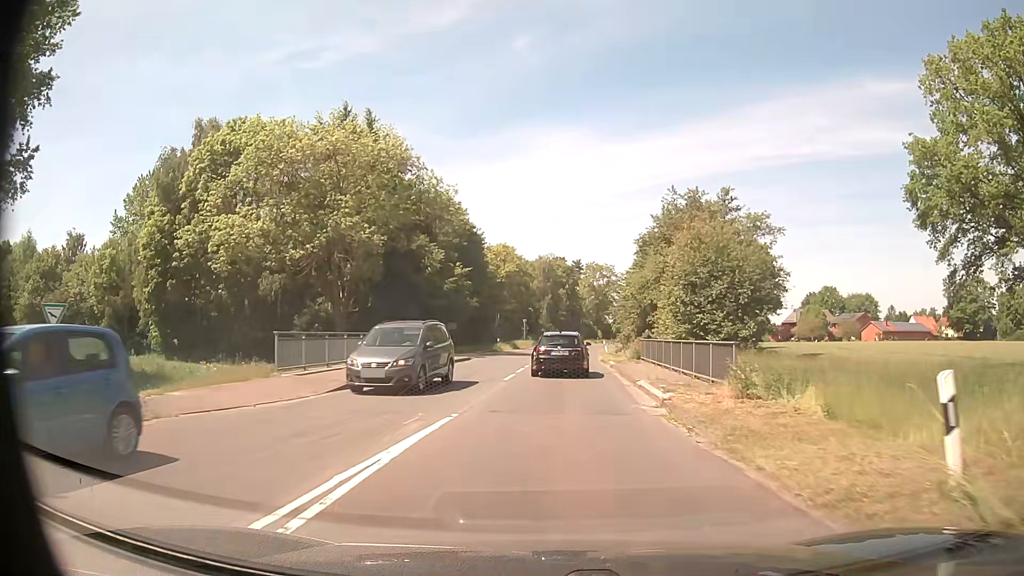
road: secondary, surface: asphalt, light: Day
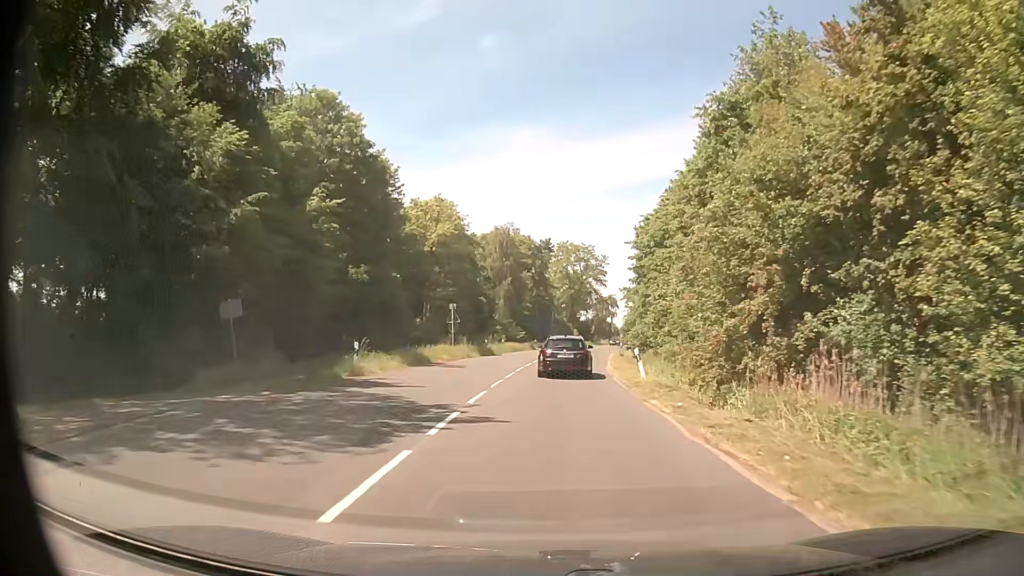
(+0.9, +38.4) m; +3°
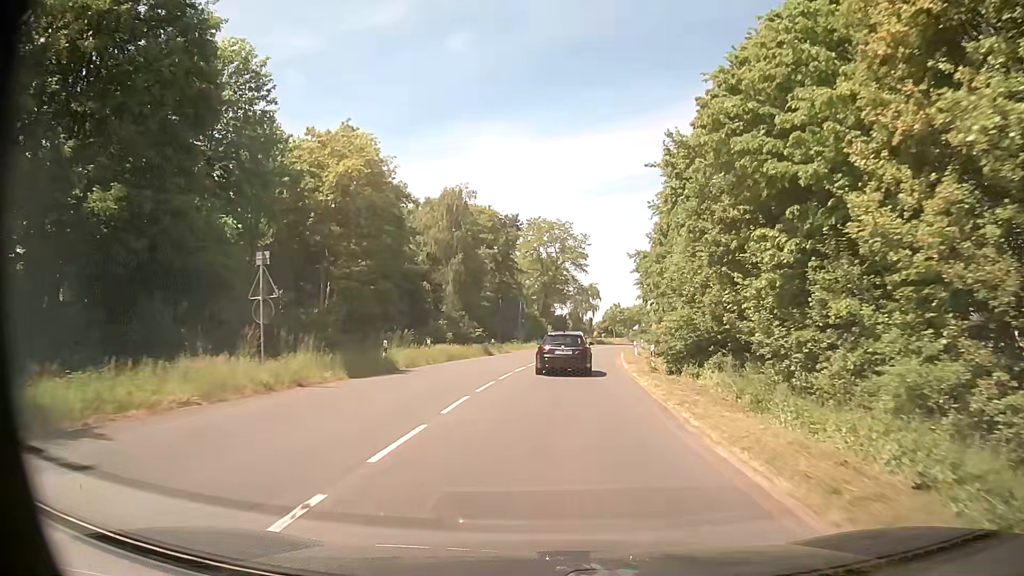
(+0.5, +25.0) m; +3°
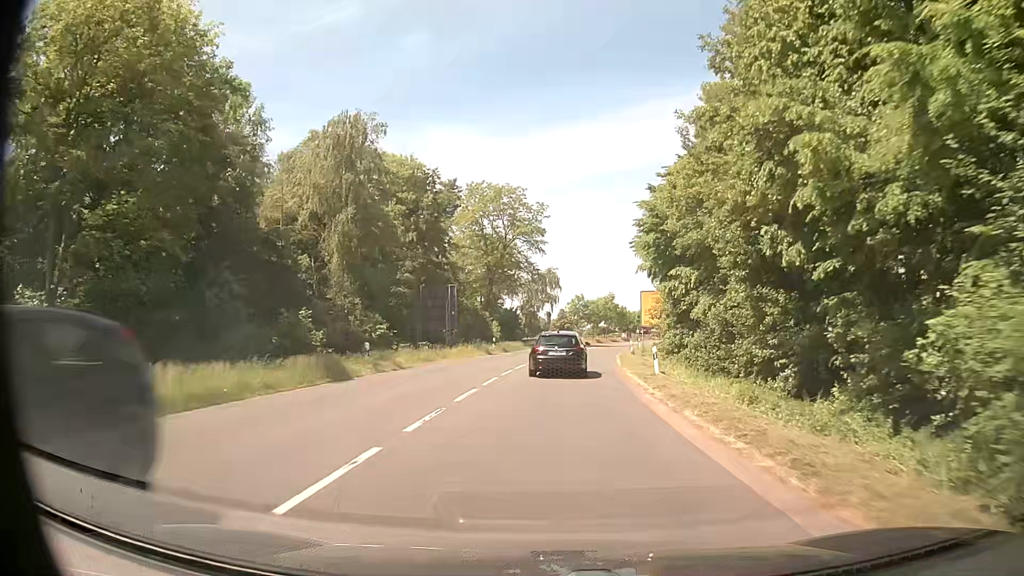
(+0.8, +24.4) m; +4°
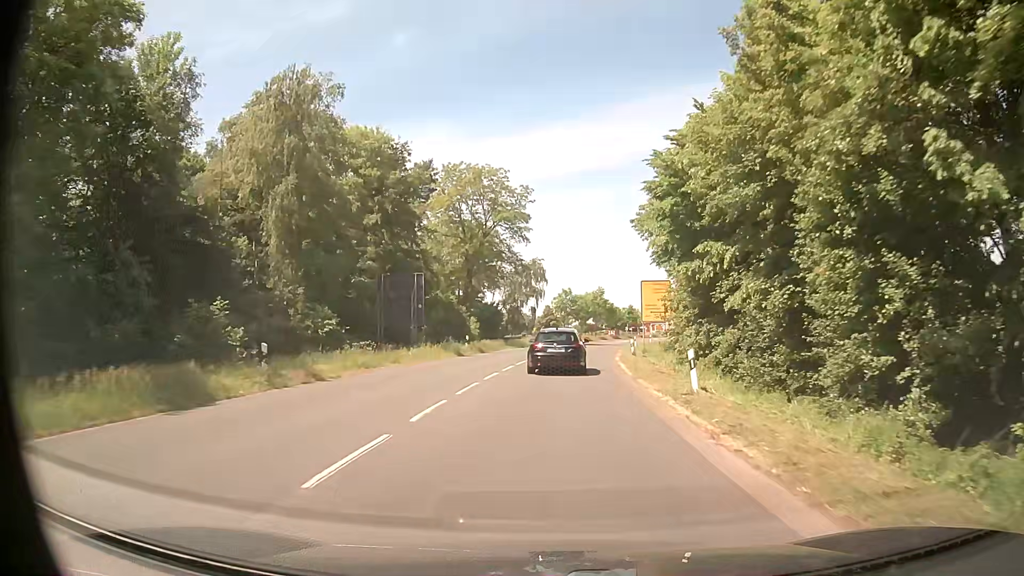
(+0.1, +8.0) m; +1°
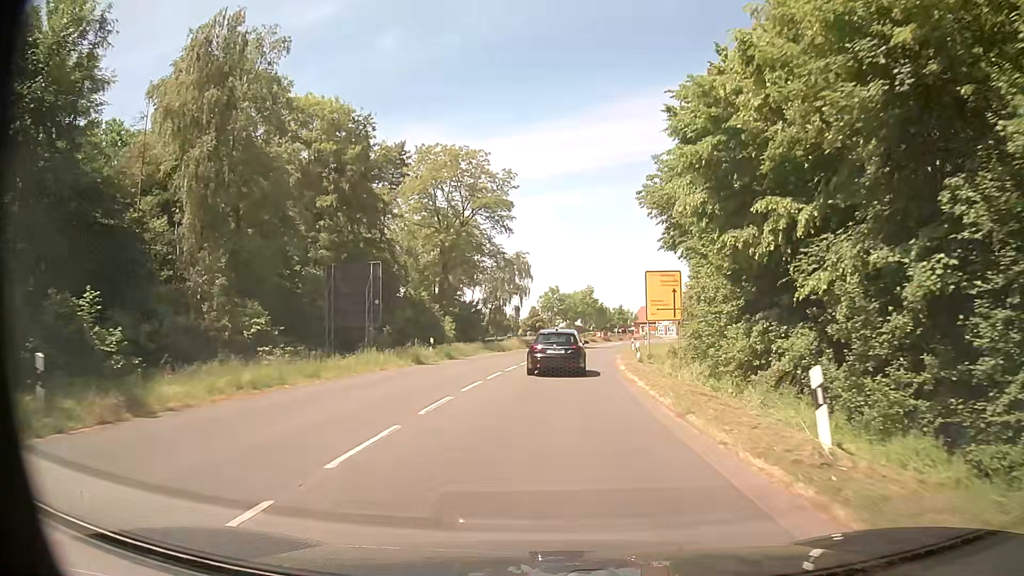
(+0.1, +8.0) m; +1°
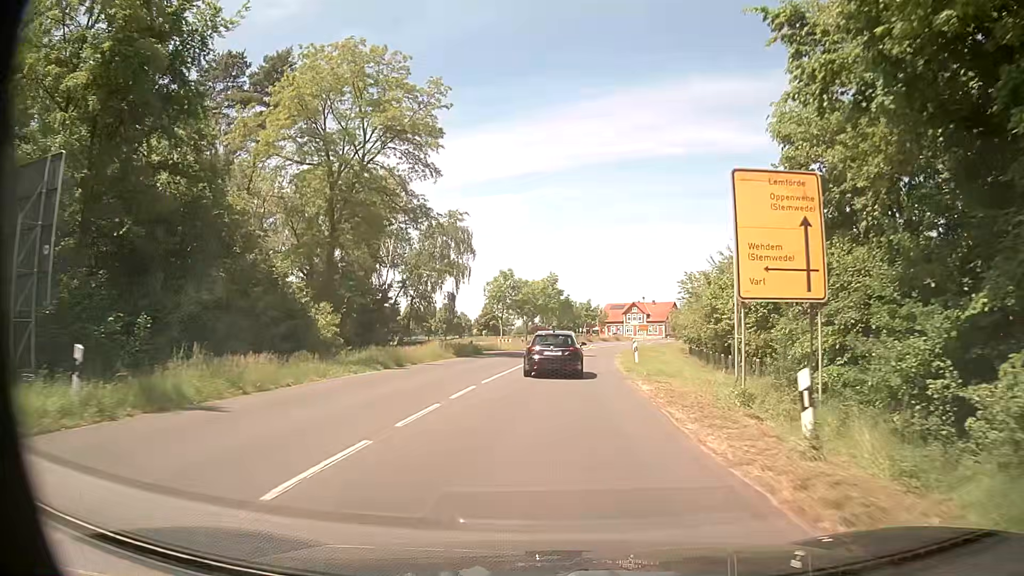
(+0.7, +23.9) m; +4°
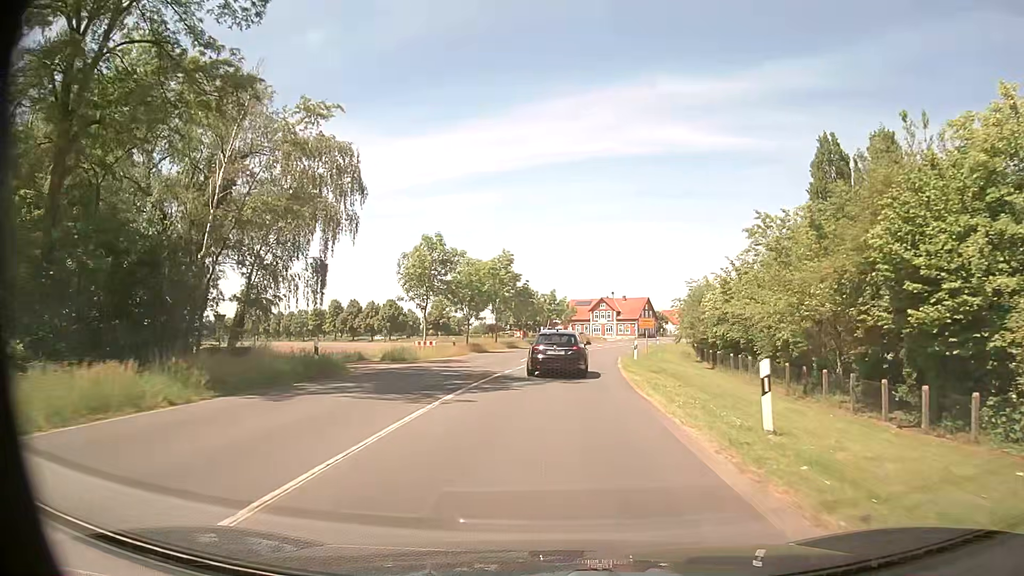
(+0.7, +23.8) m; +3°
(0, +10) (+1, +20) (+1, +30) (+2, +40) (+4, +50) (+6, +60) (+8, +69) (+10, +79) (+12, +89) (+15, +99) m
